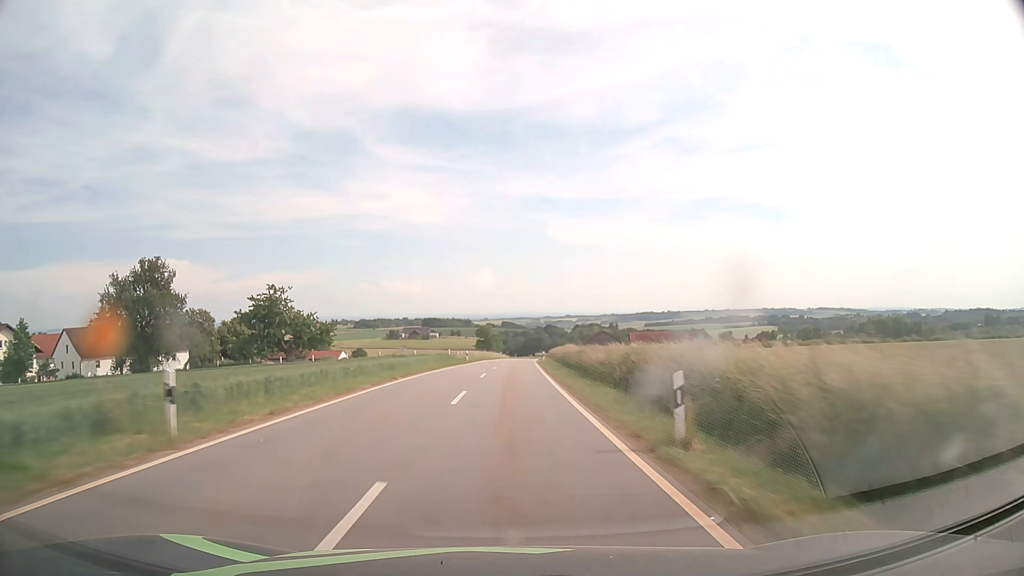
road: tertiary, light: Day
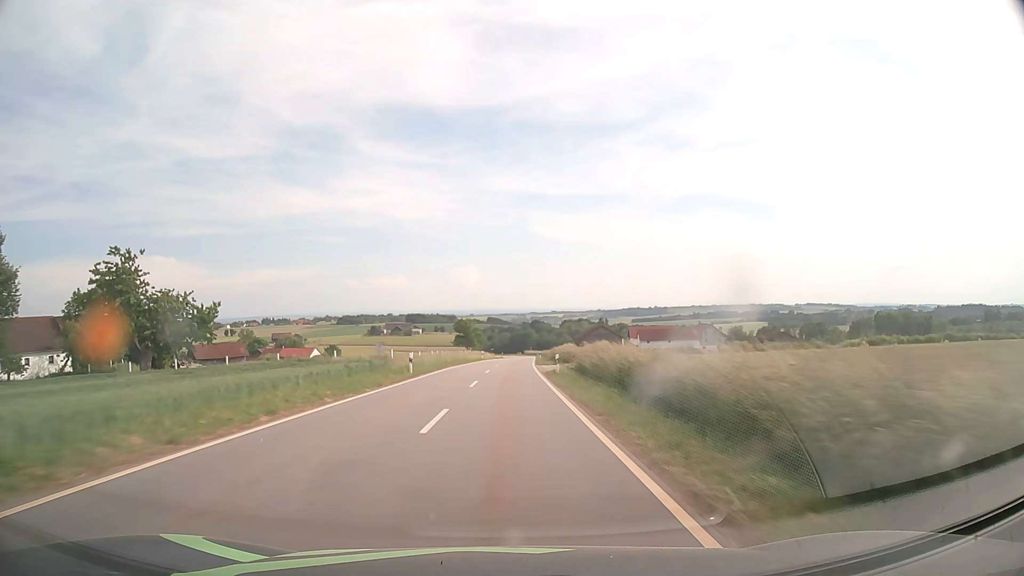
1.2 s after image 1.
(+0.3, +28.6) m; +1°
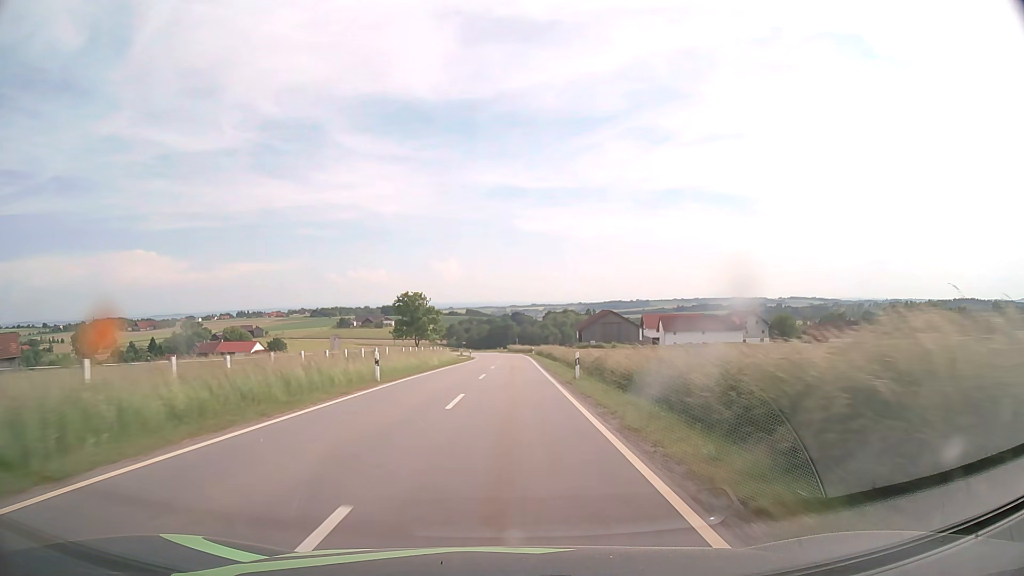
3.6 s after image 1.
(+1.0, +57.2) m; +2°
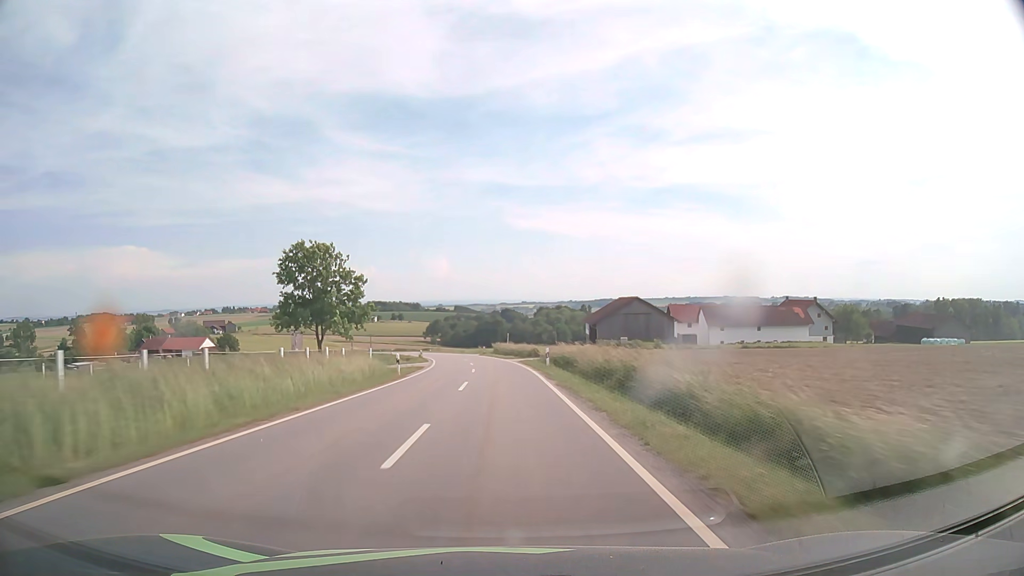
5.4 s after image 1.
(+0.6, +42.7) m; +1°
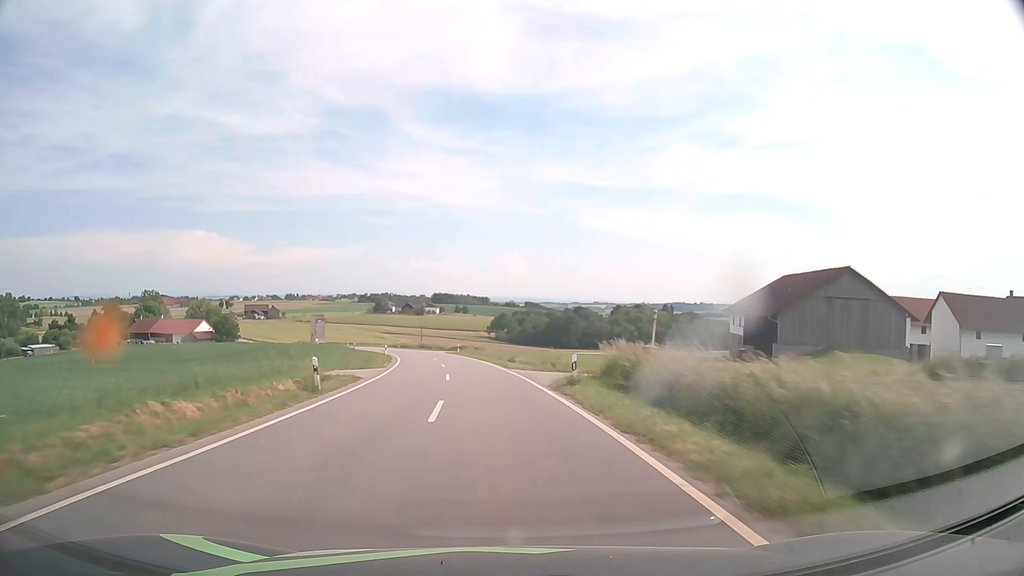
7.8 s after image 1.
(-2.1, +56.7) m; -5°
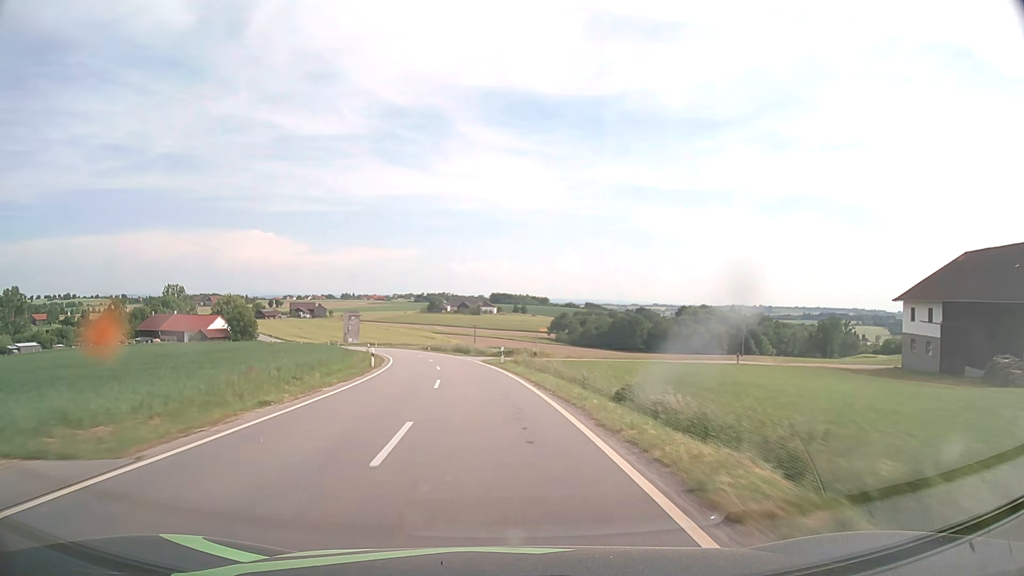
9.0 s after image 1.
(-1.2, +28.3) m; -5°
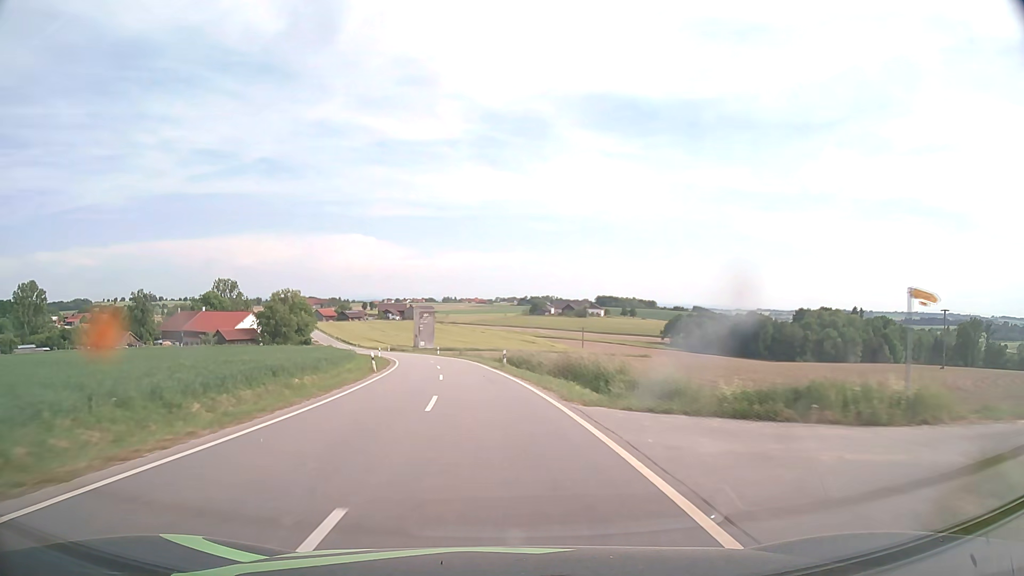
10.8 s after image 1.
(-3.2, +42.3) m; -9°
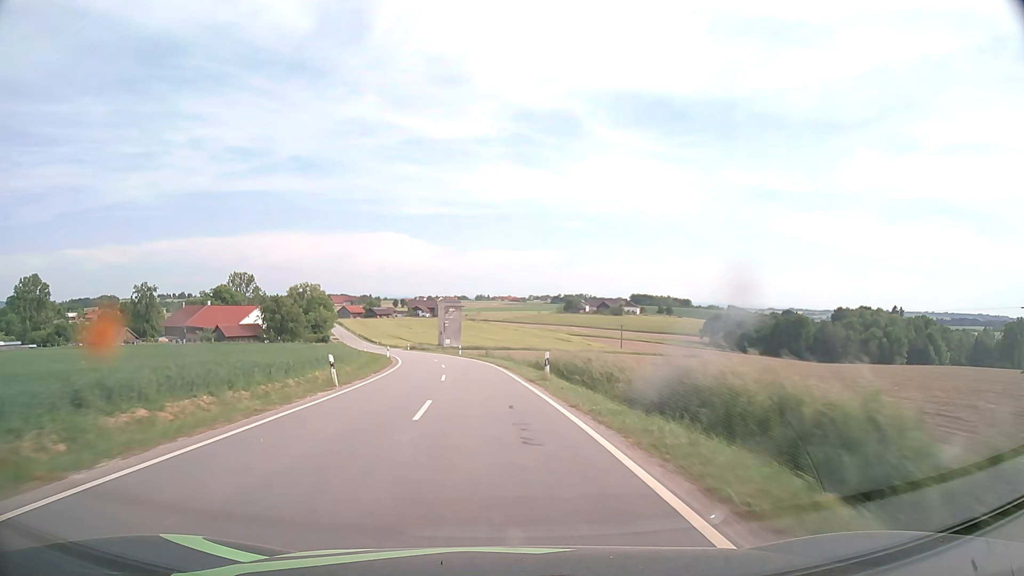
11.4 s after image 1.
(-0.3, +14.2) m; -3°
(0, +10) (-1, +20) (-2, +30) (-3, +40) (-4, +50) (-6, +60) (-8, +69) (-10, +79) (-13, +89) (-16, +98) m
